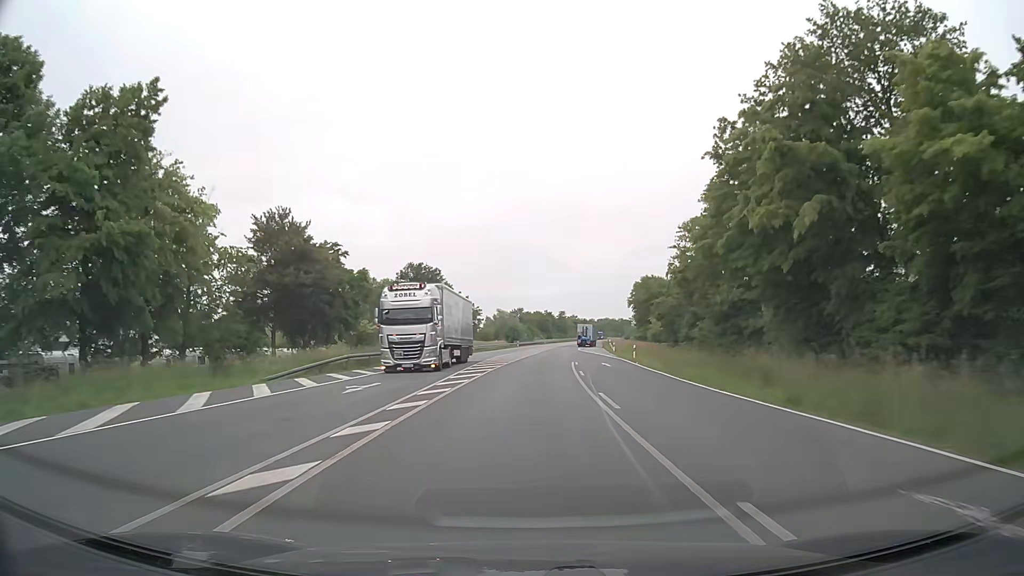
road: primary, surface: asphalt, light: Day
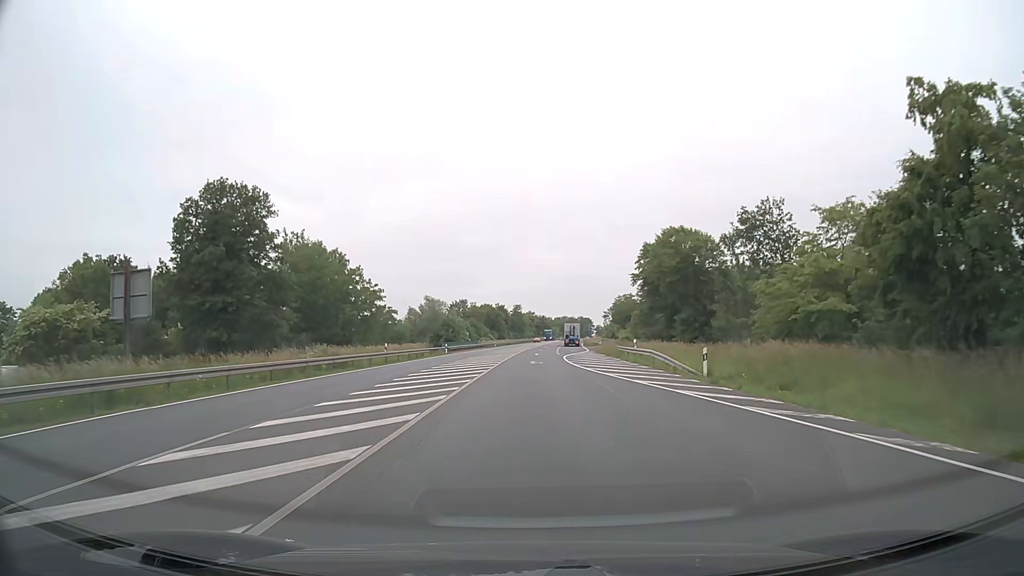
(+1.7, +53.6) m; +4°
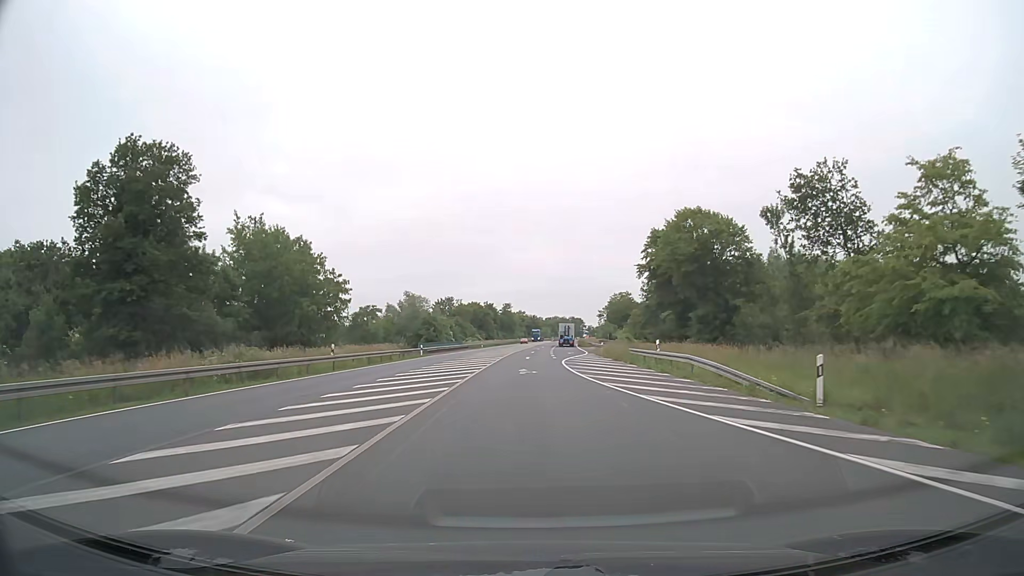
(+0.1, +10.7) m; +1°
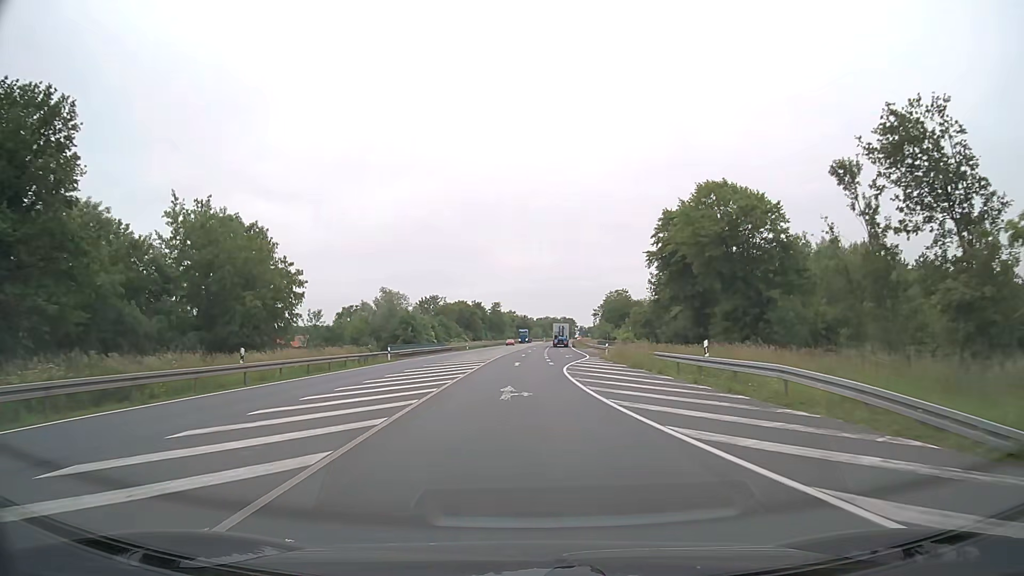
(+0.1, +10.7) m; +1°
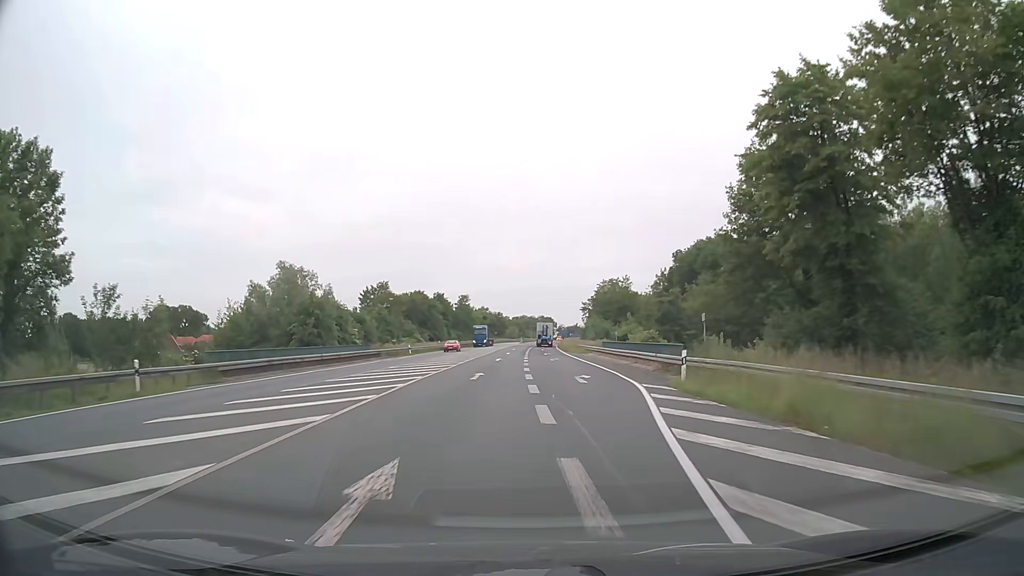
(+0.6, +32.2) m; +2°
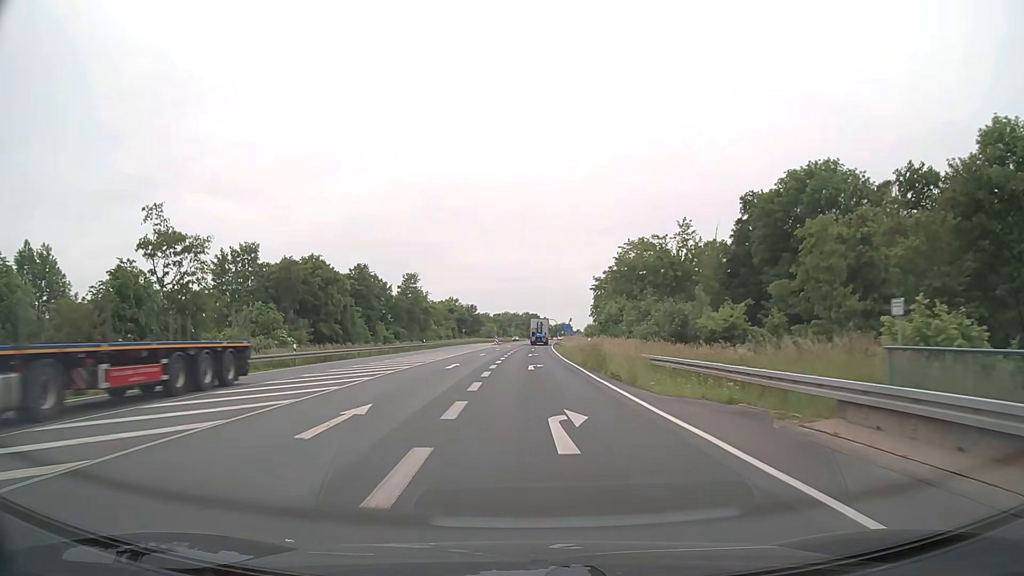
(+0.9, +53.7) m; +1°
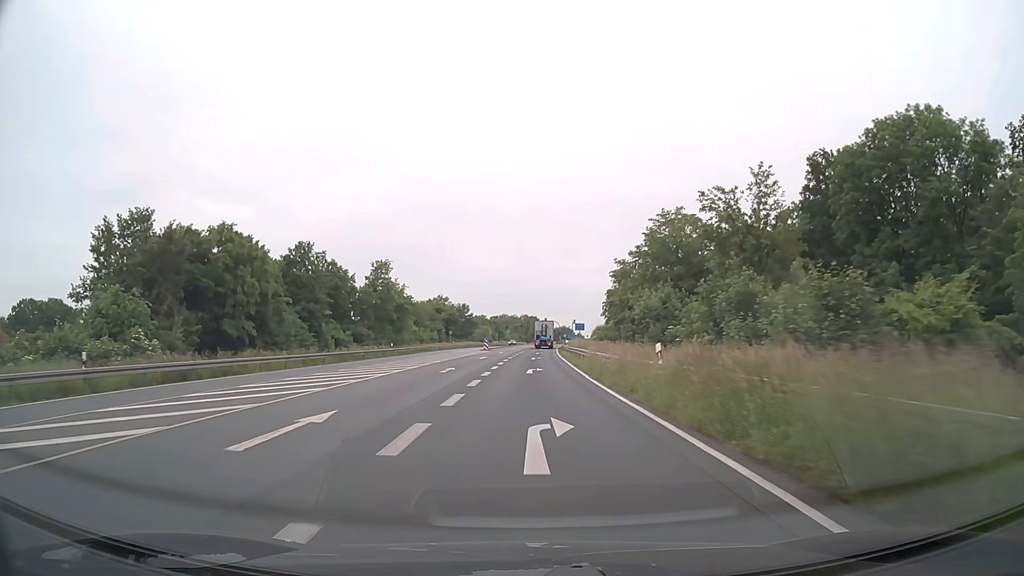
(0.0, +21.5) m; 0°
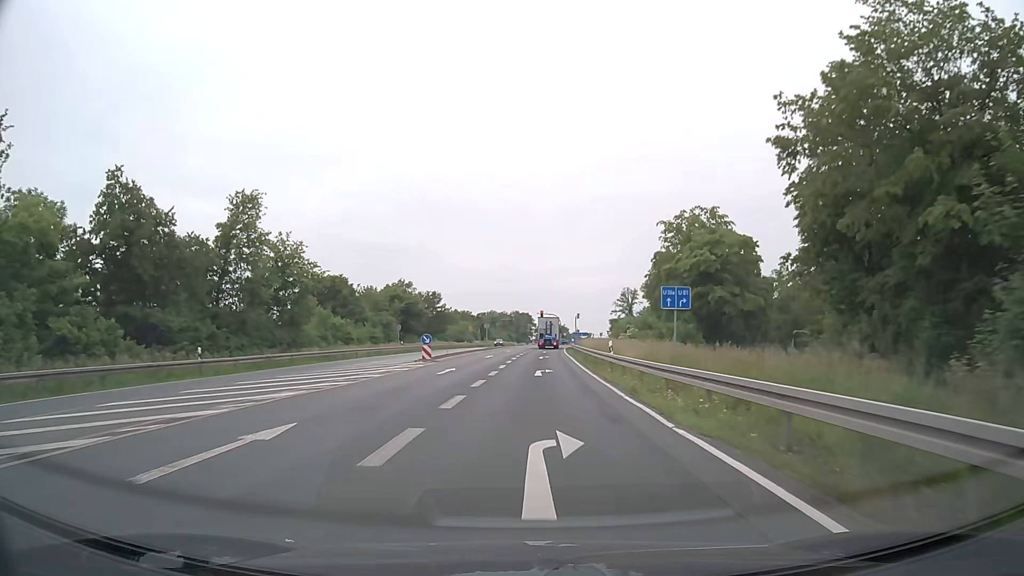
(+0.1, +42.0) m; +1°
(0, +10) (0, +20) (0, +30) (0, +40) (+1, +50) (+1, +60) (+1, +70) (+2, +80) (+2, +90) (+3, +100) m
